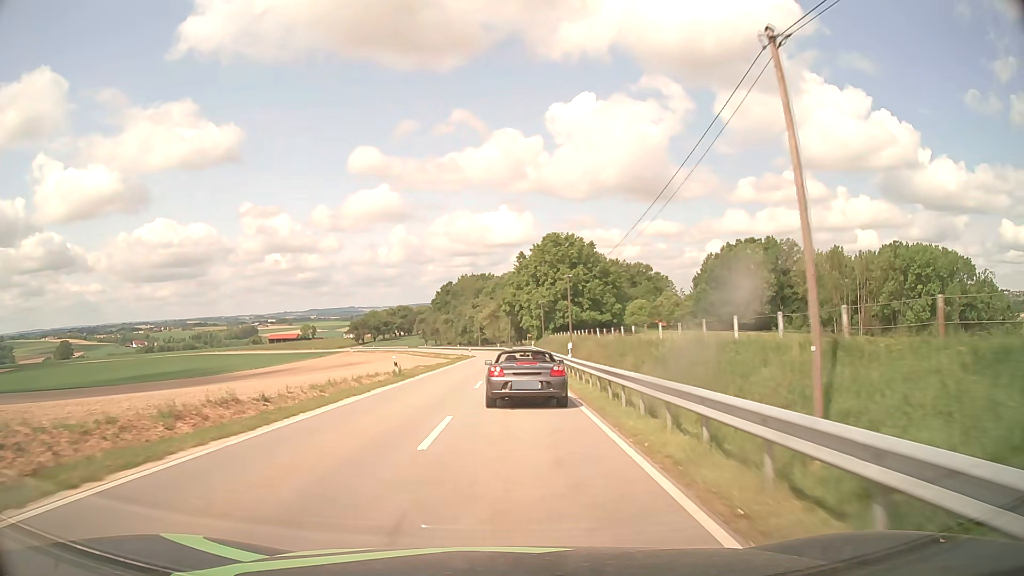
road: tertiary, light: Day
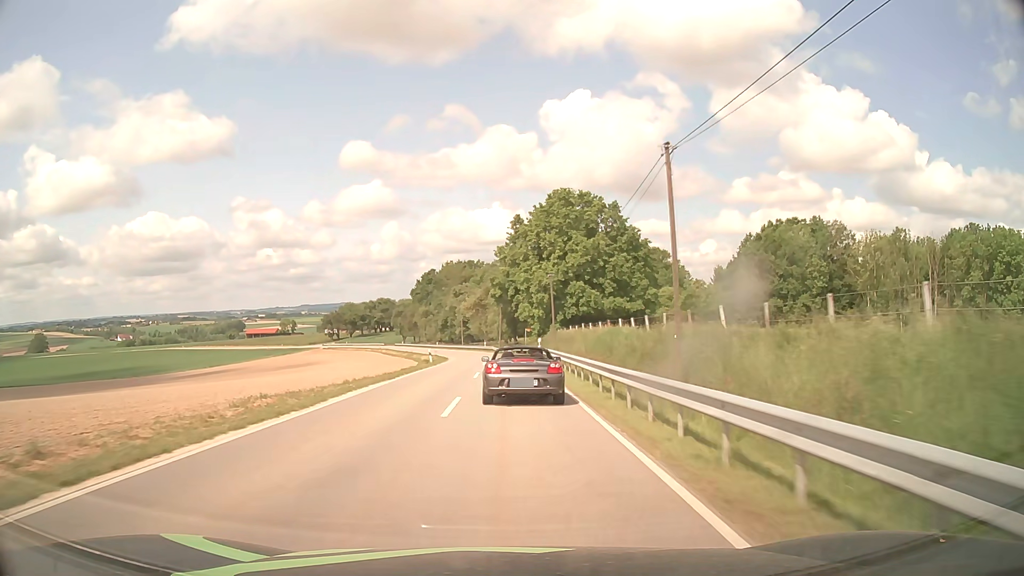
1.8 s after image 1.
(+0.3, +32.8) m; +1°
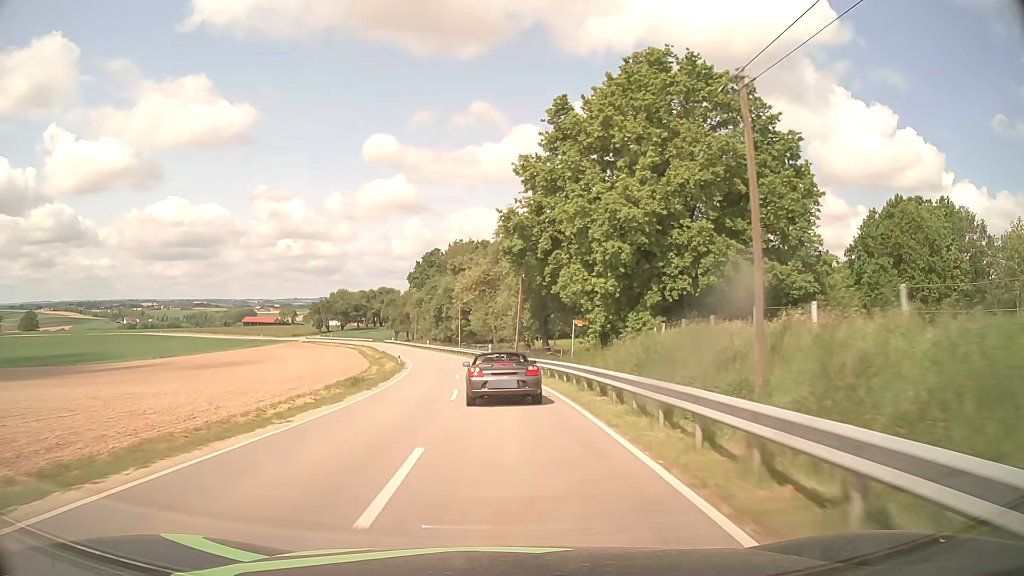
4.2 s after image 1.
(-0.3, +43.0) m; -1°
(0, +10) (0, +20) (-1, +30) (-2, +40) (-3, +50) (-5, +60) (-6, +70) (-9, +79) (-11, +89) (-13, +99) m
